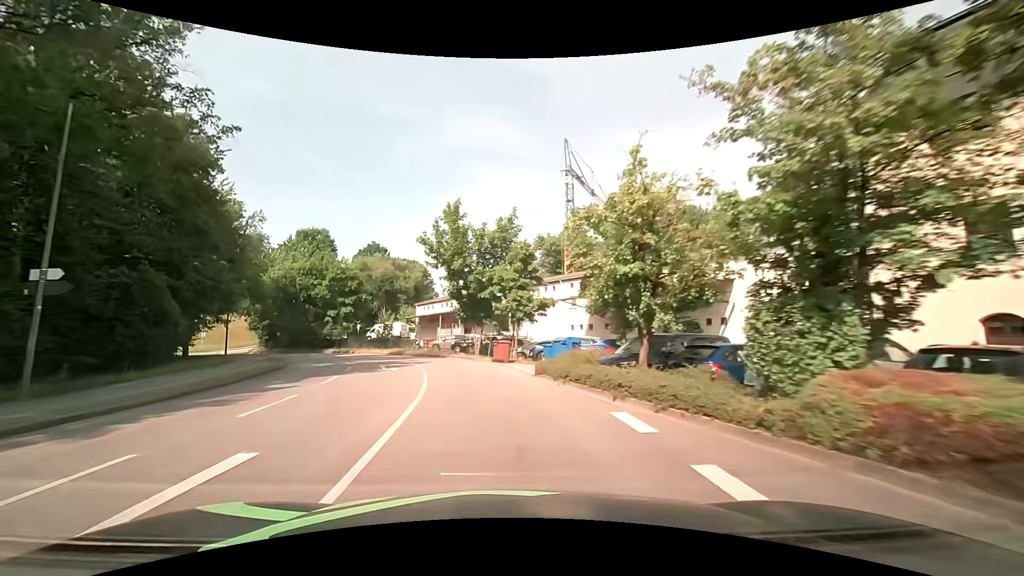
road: unclassified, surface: asphalt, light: Day
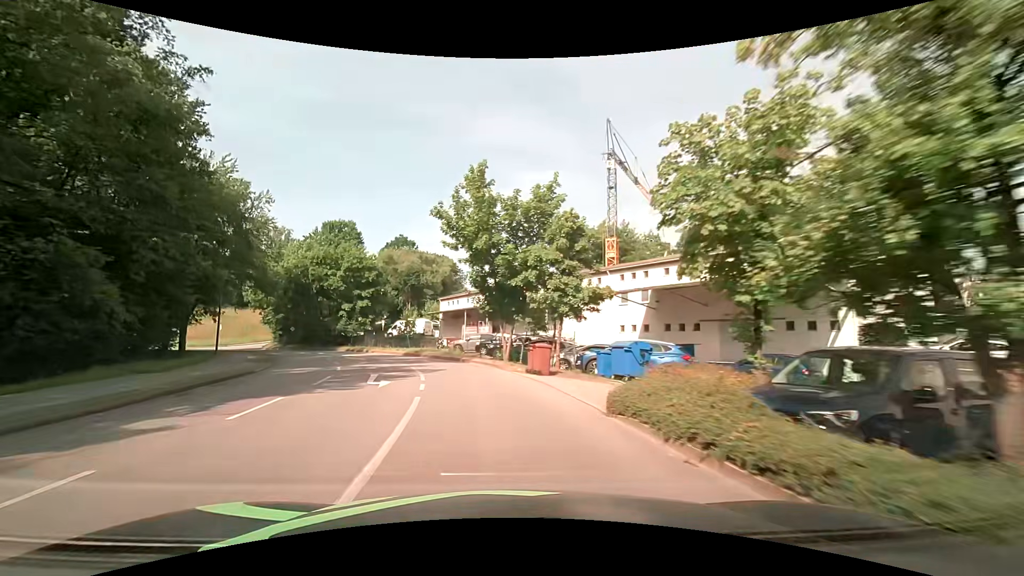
(-0.2, +6.9) m; -4°
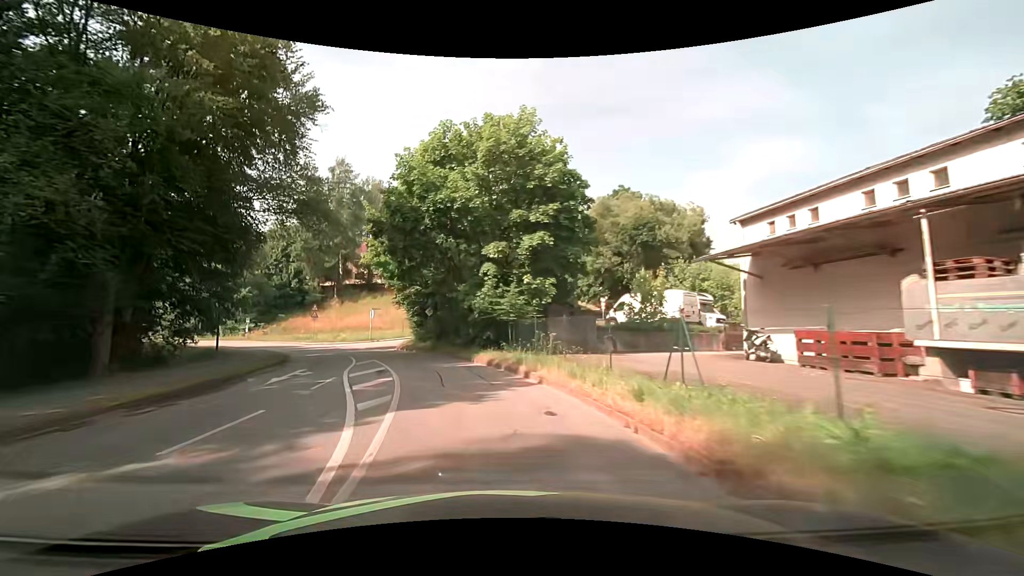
(-6.6, +33.9) m; -25°
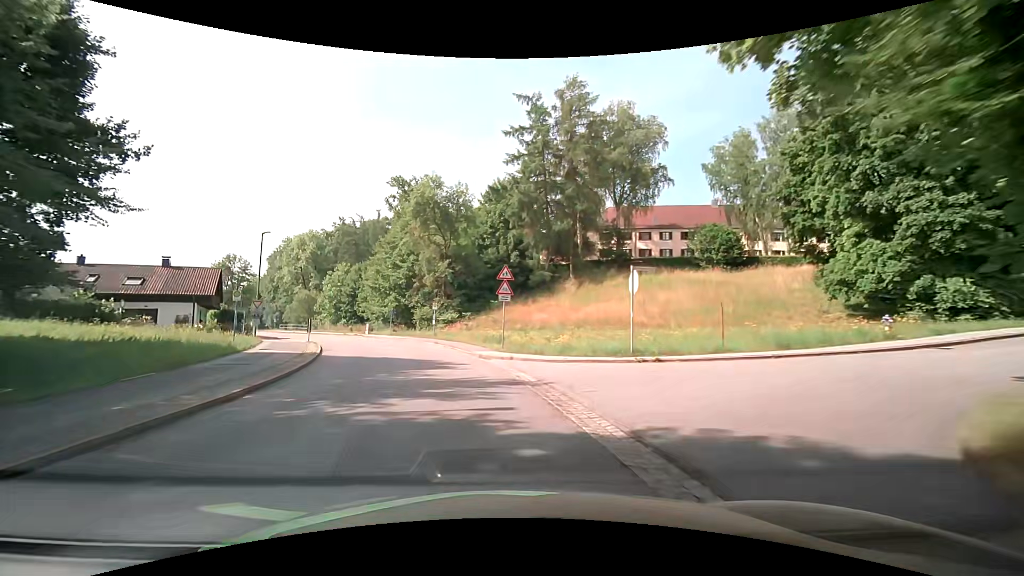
(-9.1, +33.7) m; -28°
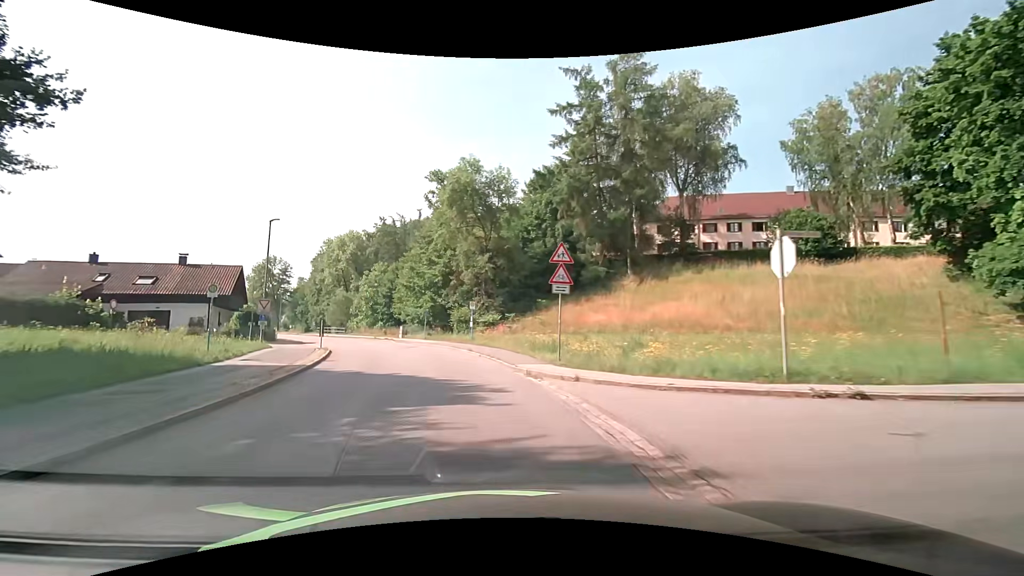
(-0.3, +7.1) m; -4°
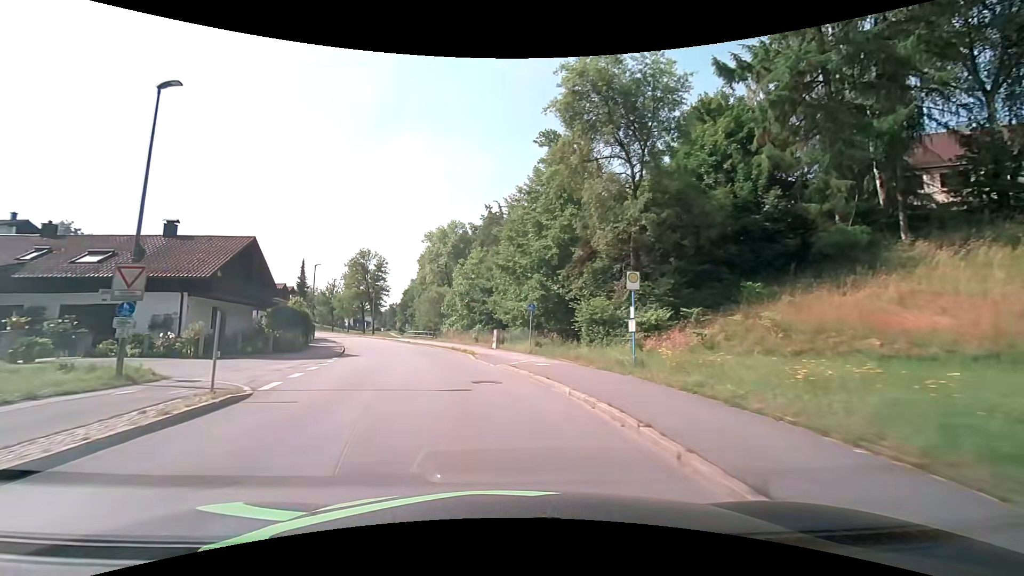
(-3.0, +21.4) m; -14°
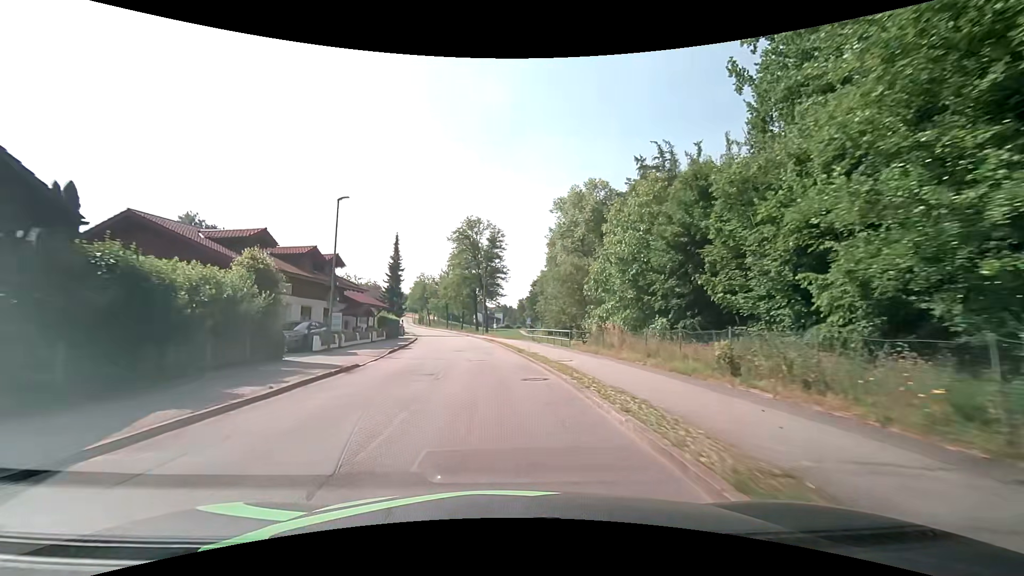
(-4.1, +28.8) m; -16°
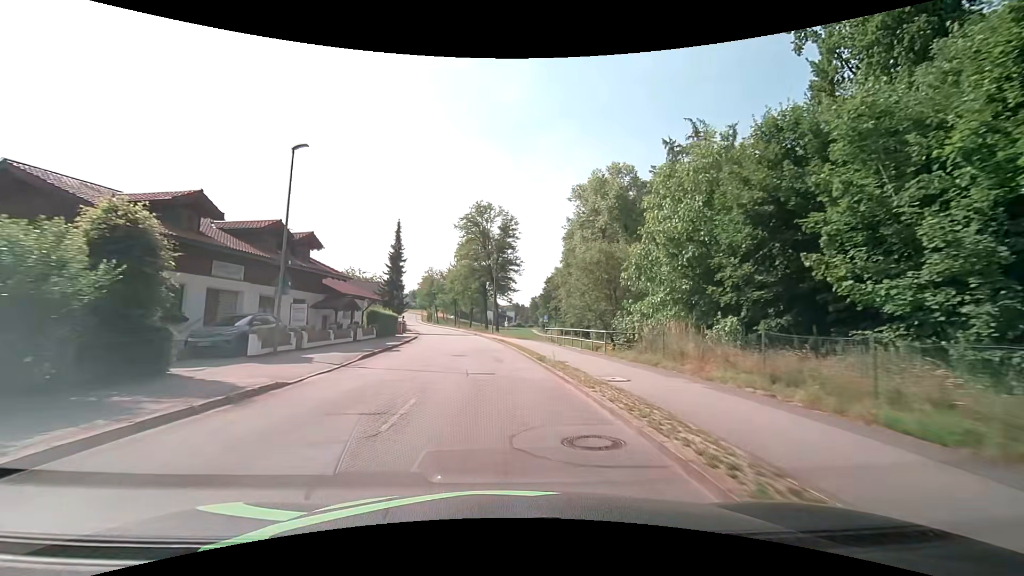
(-0.1, +7.4) m; -1°
(0, +10) (-1, +20) (-1, +30) (-2, +40) (-4, +50) (-5, +60) (-7, +70) (-9, +79) (-12, +89) (-14, +99) m
